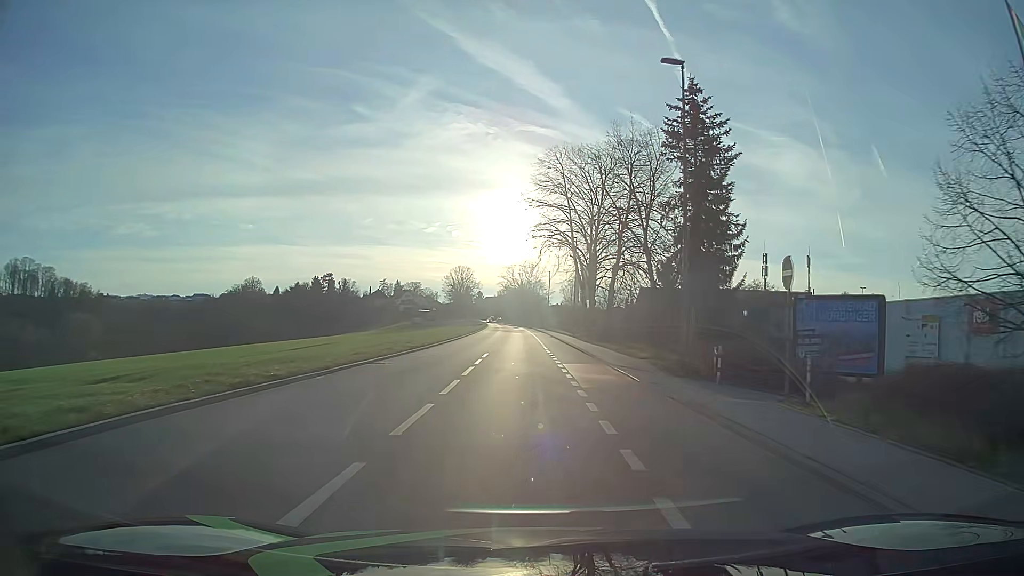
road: tertiary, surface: asphalt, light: Day
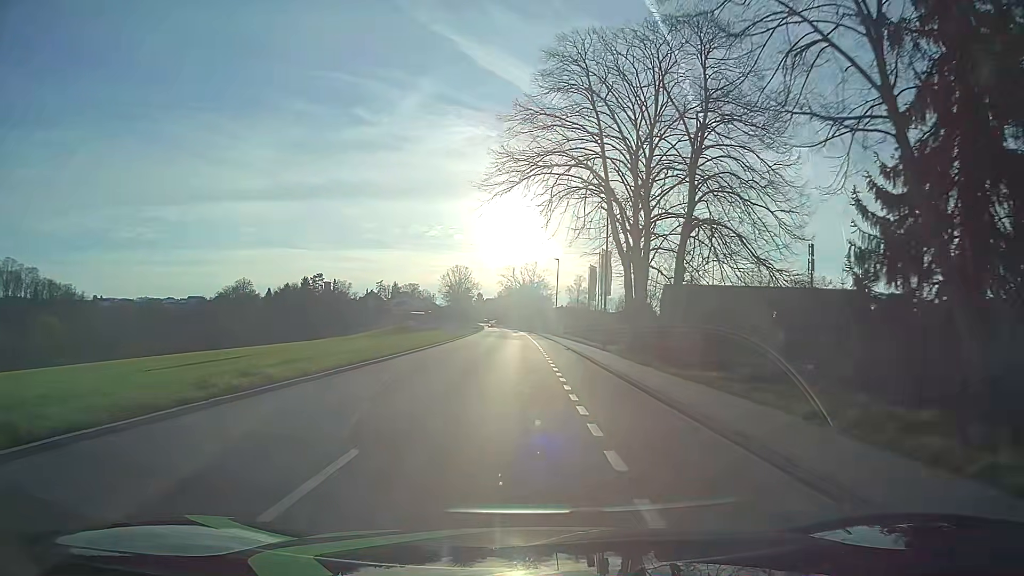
(-0.1, +22.0) m; 0°
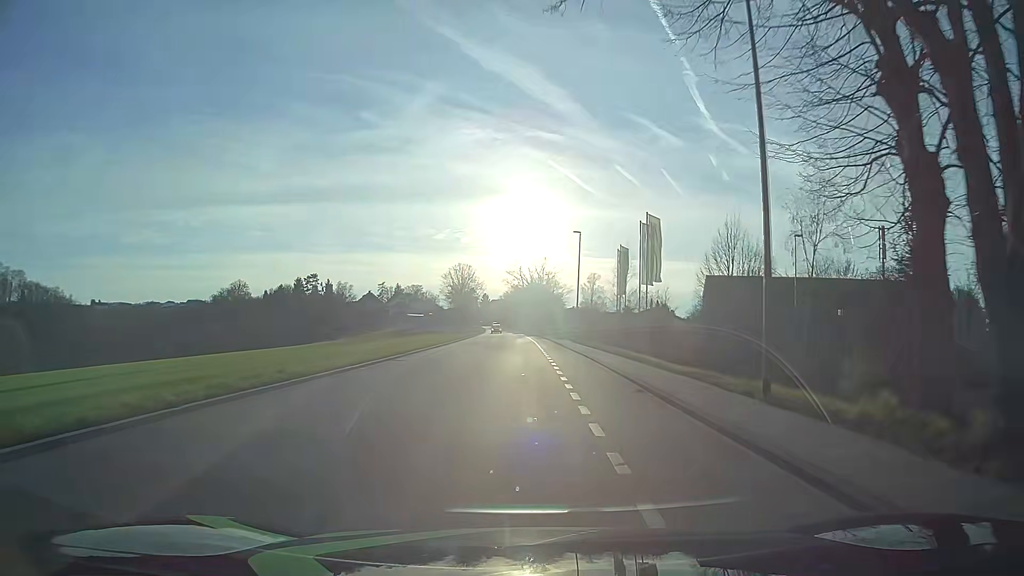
(-0.2, +22.4) m; -1°
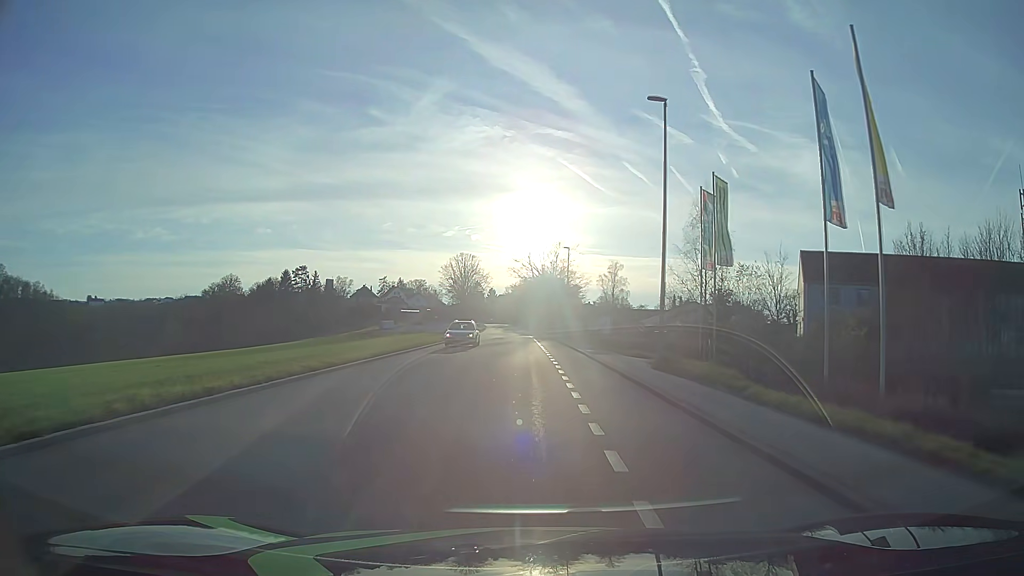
(-0.2, +30.1) m; -1°
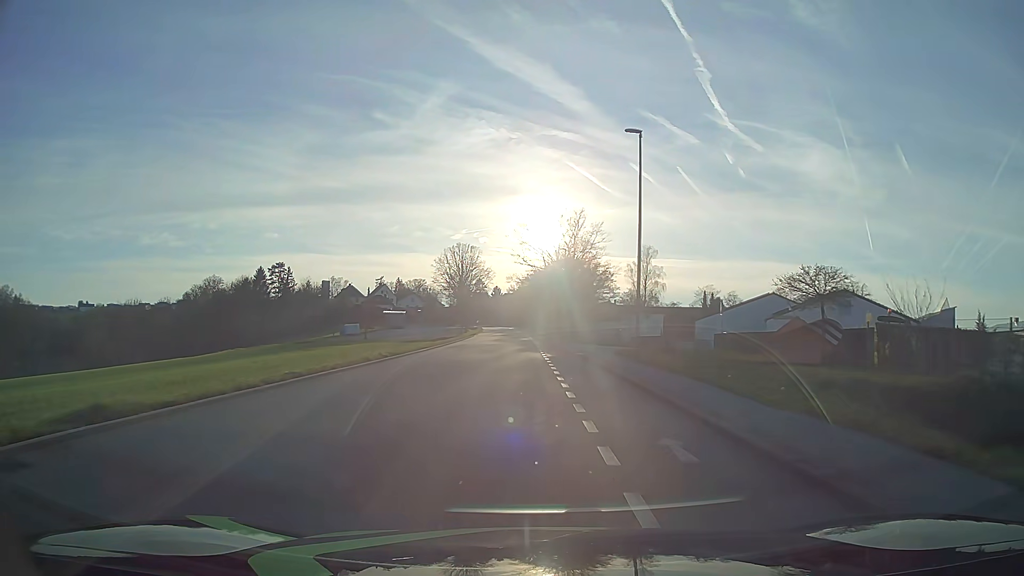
(-0.4, +38.0) m; -1°
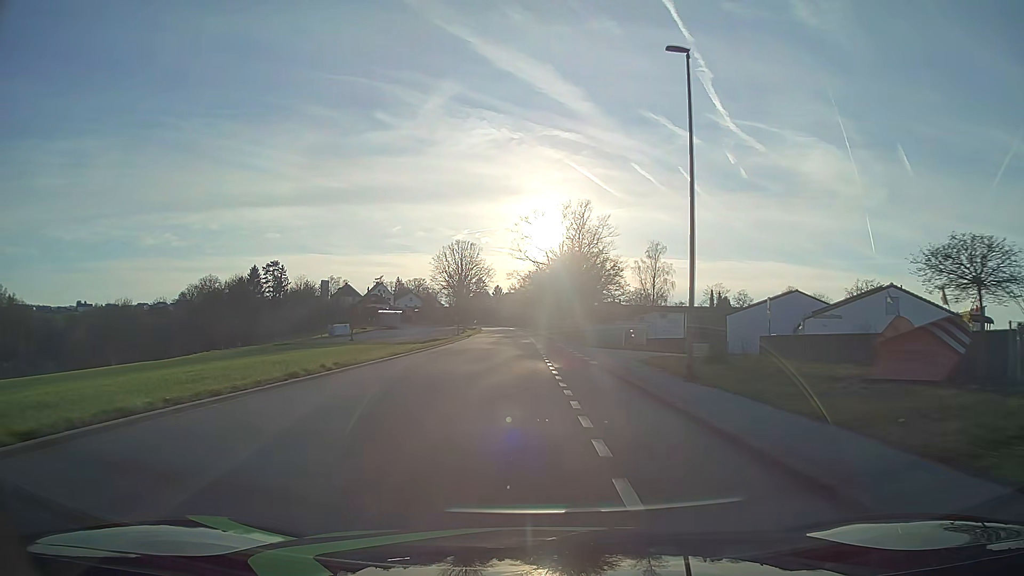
(0.0, +7.6) m; 0°
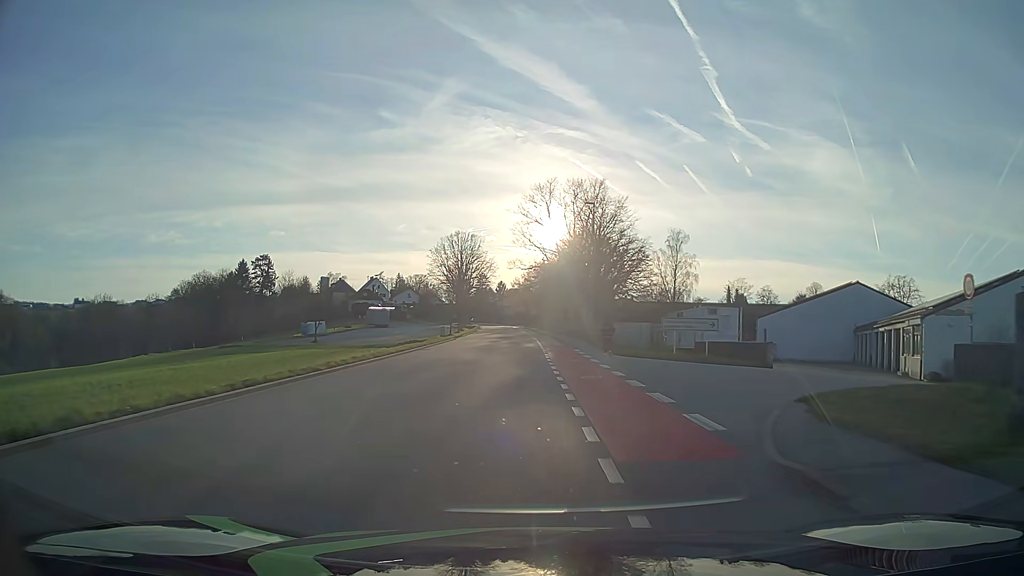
(0.0, +15.2) m; 0°
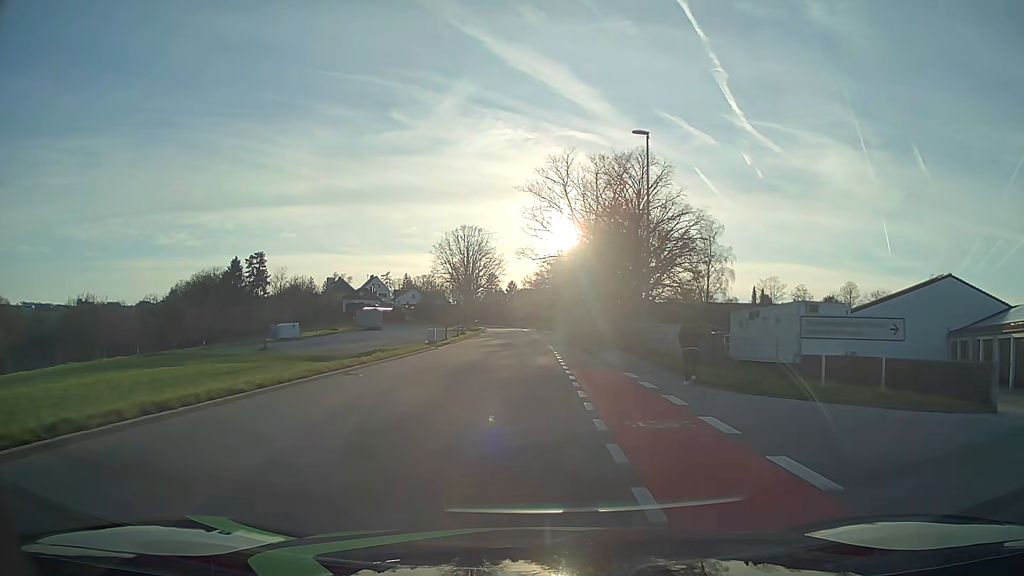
(-0.1, +15.2) m; -1°
(0, +10) (0, +20) (0, +30) (0, +40) (0, +50) (0, +60) (-1, +70) (-1, +80) (-1, +90) (-2, +100) m
